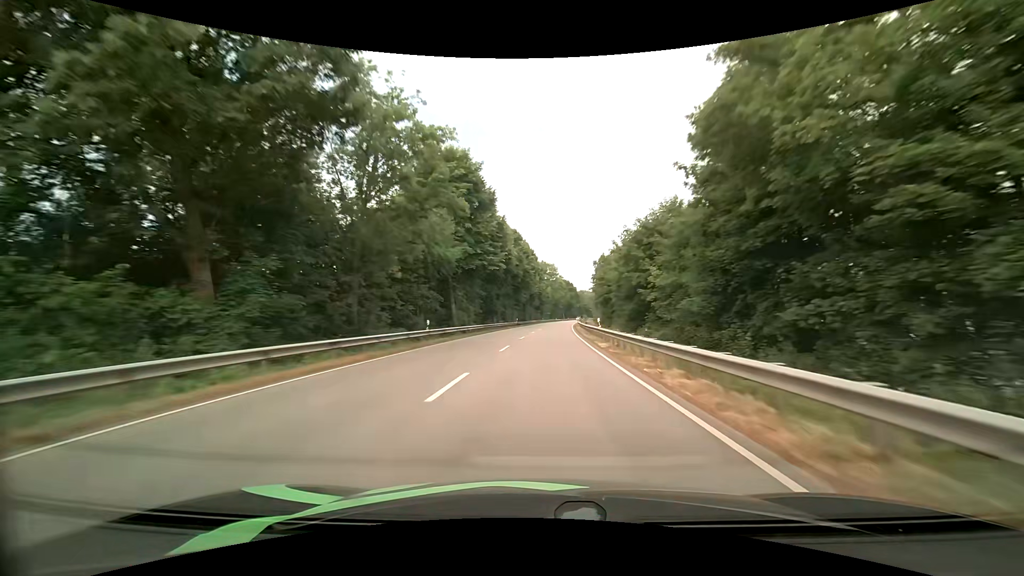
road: primary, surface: asphalt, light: Day
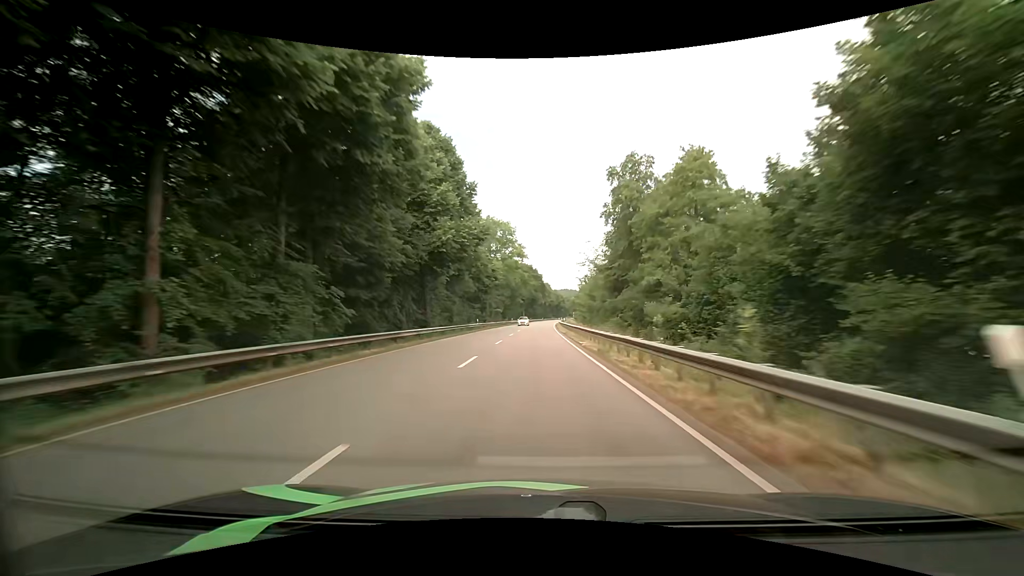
(+3.1, +78.7) m; +4°
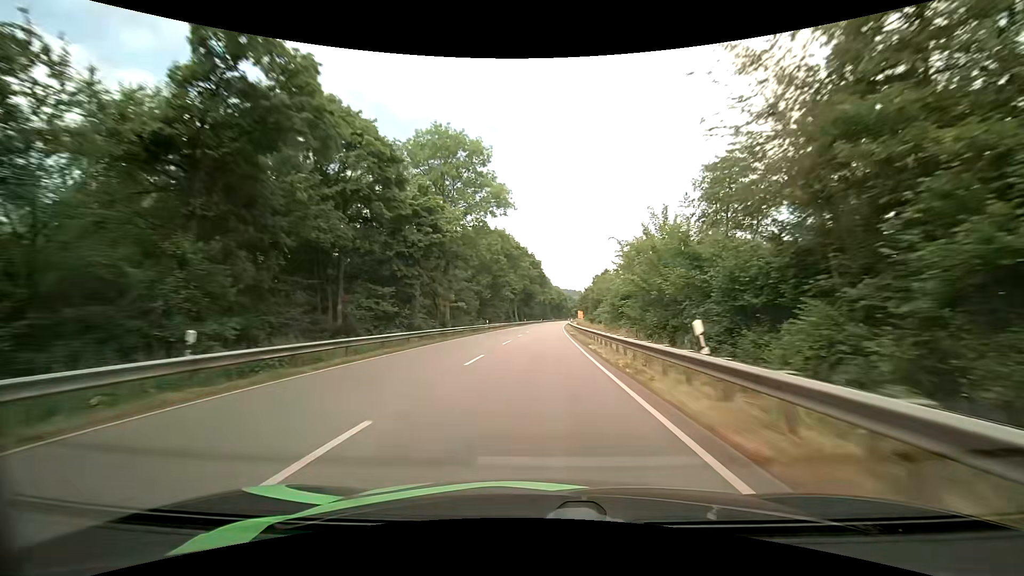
(+0.3, +46.9) m; 0°
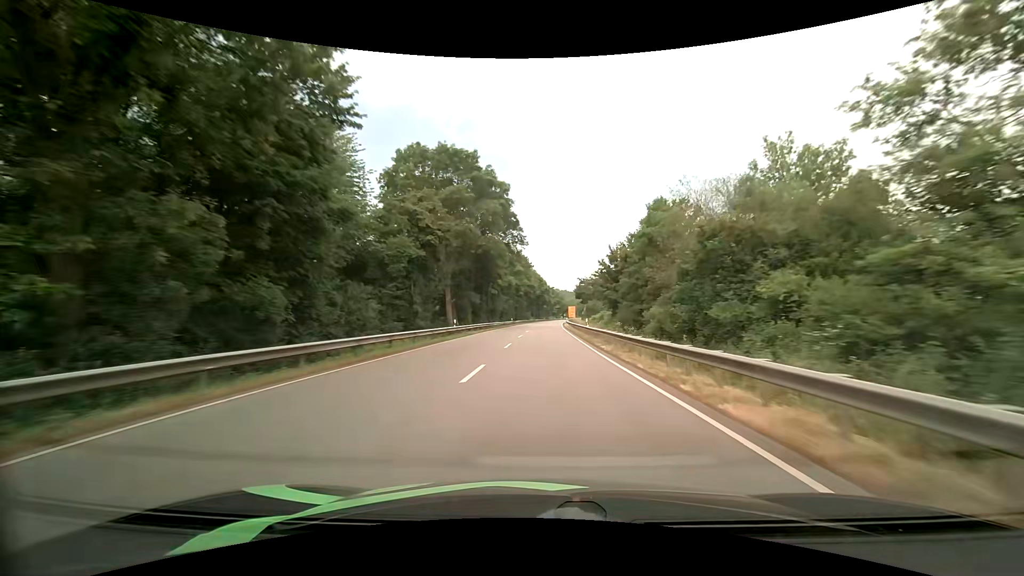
(+1.4, +76.3) m; +3°
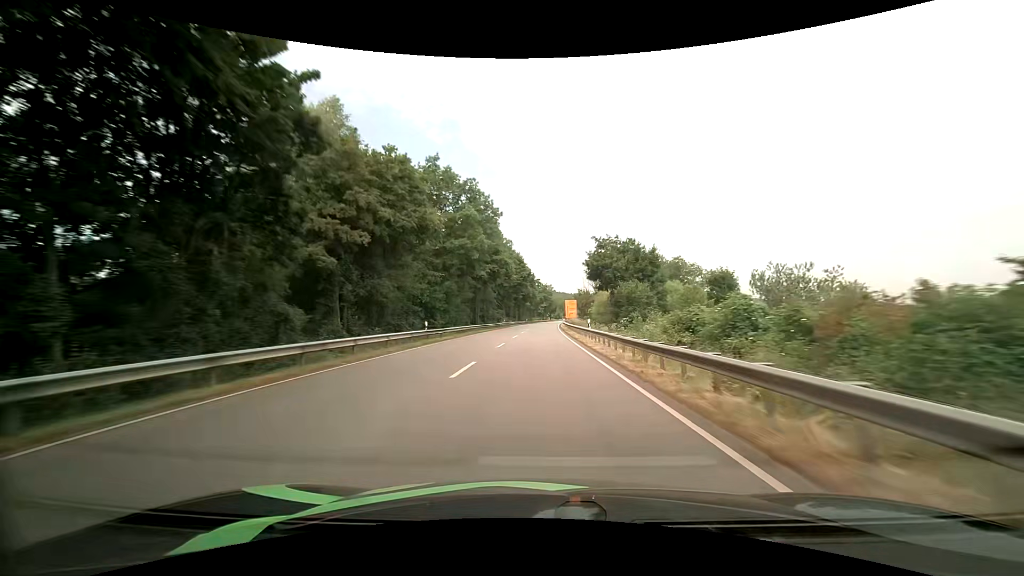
(+1.1, +59.2) m; +2°
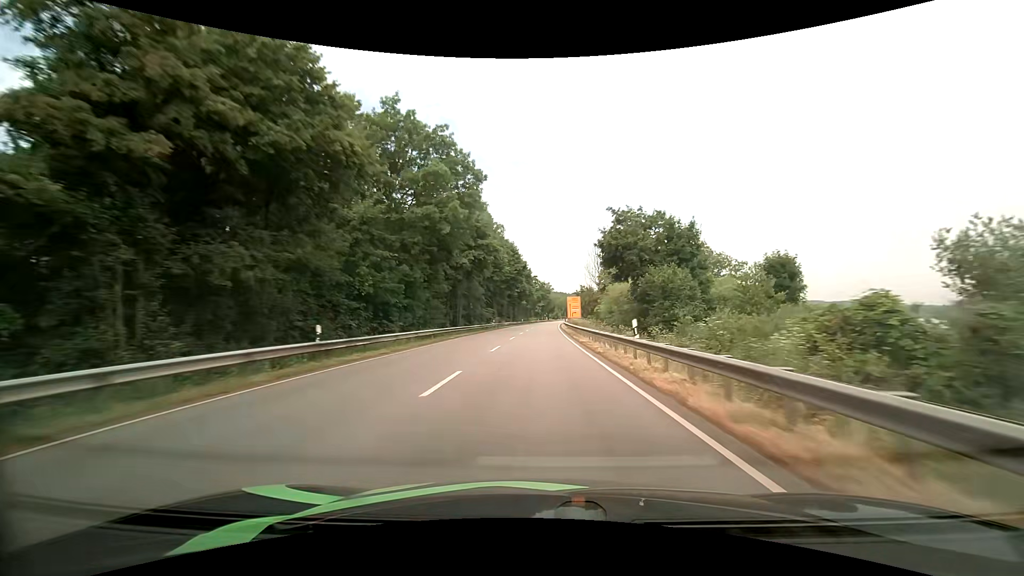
(+0.1, +14.7) m; 0°
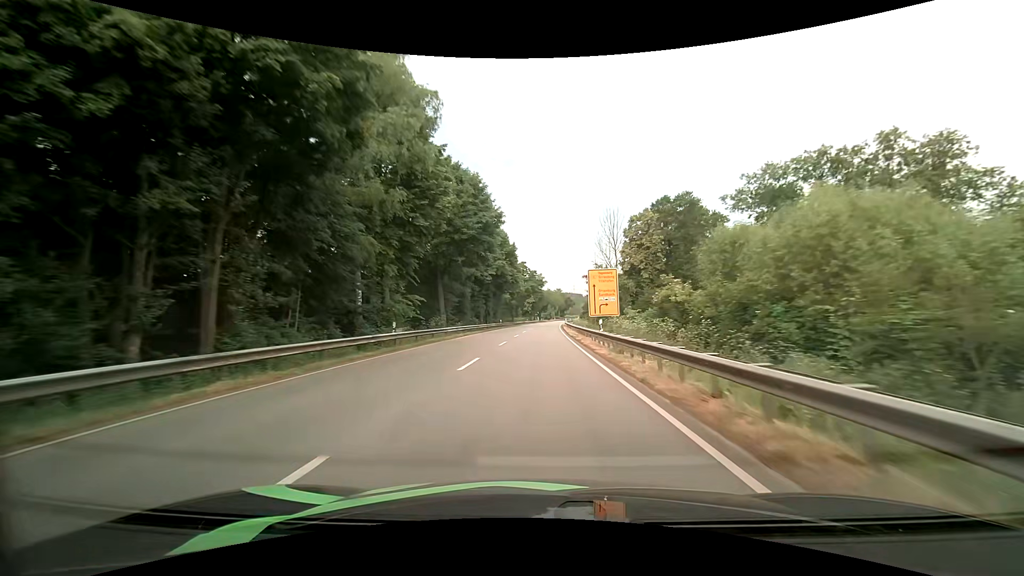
(+0.4, +43.8) m; +1°
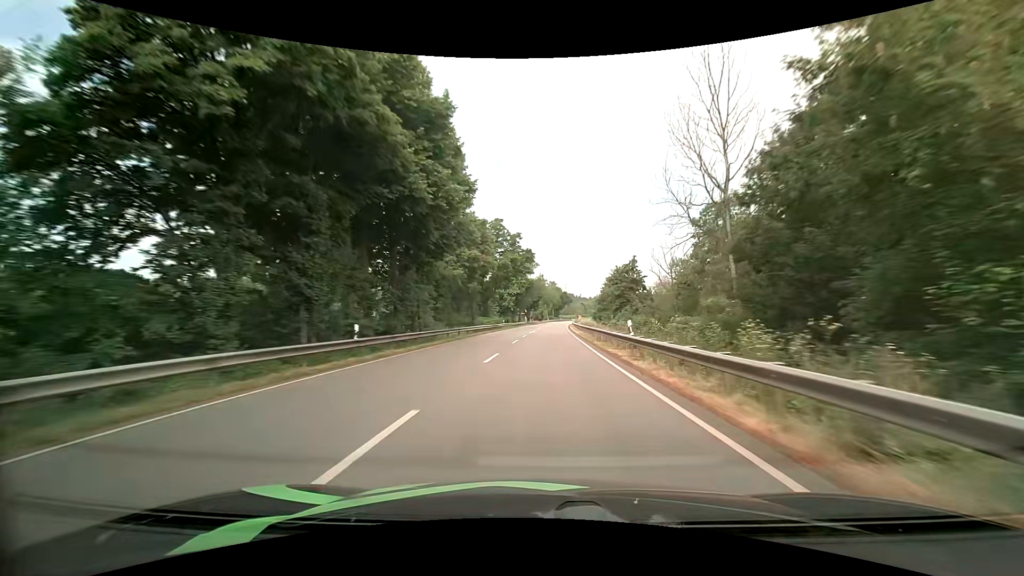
(+0.5, +57.8) m; +1°
(0, +10) (0, +20) (0, +30) (0, +40) (+1, +50) (+1, +60) (+2, +70) (+2, +80) (+3, +90) (+3, +100) m
